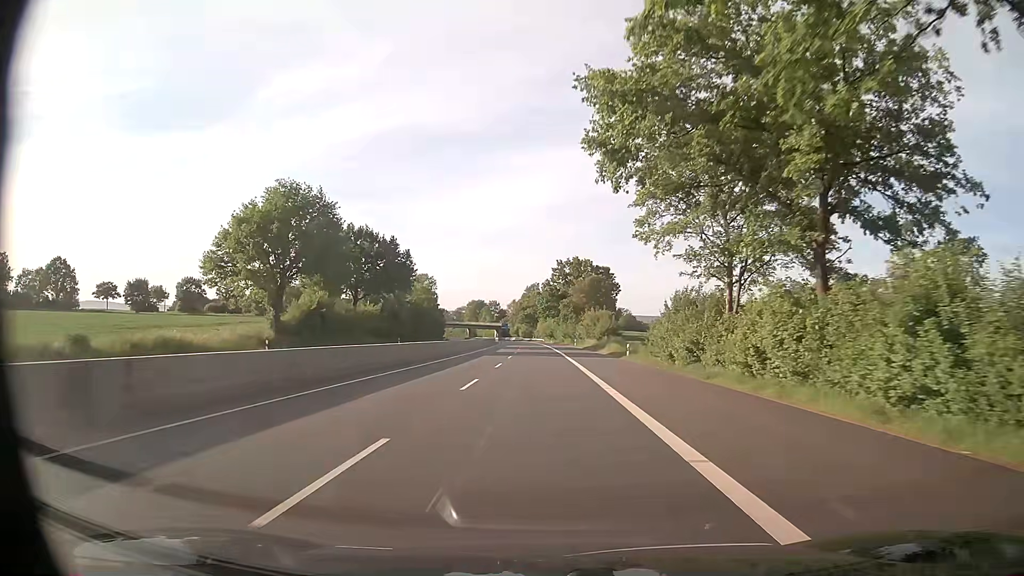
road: trunk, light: Day
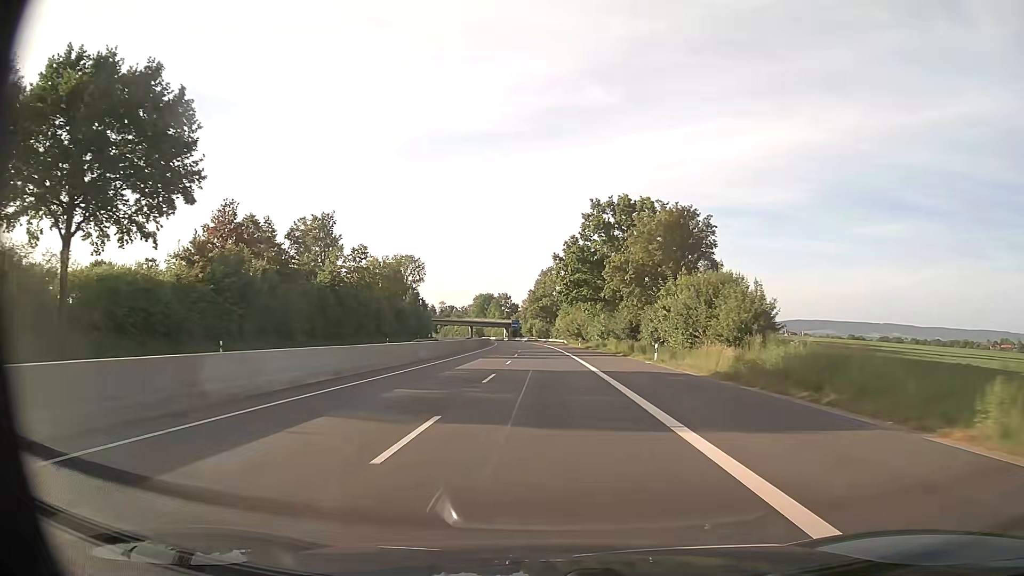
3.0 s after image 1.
(-0.7, +58.6) m; -2°
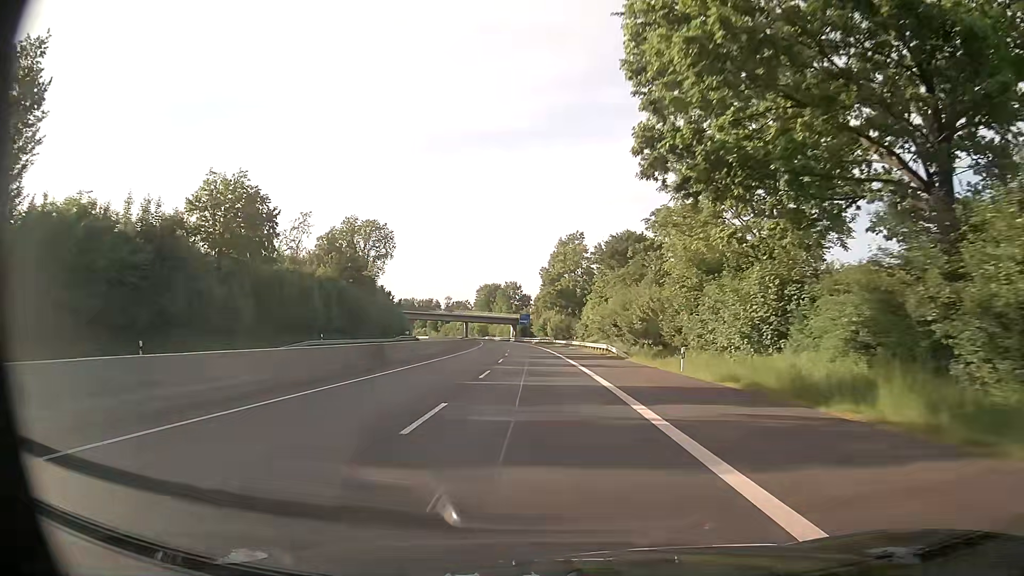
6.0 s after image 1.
(-0.5, +58.9) m; -2°
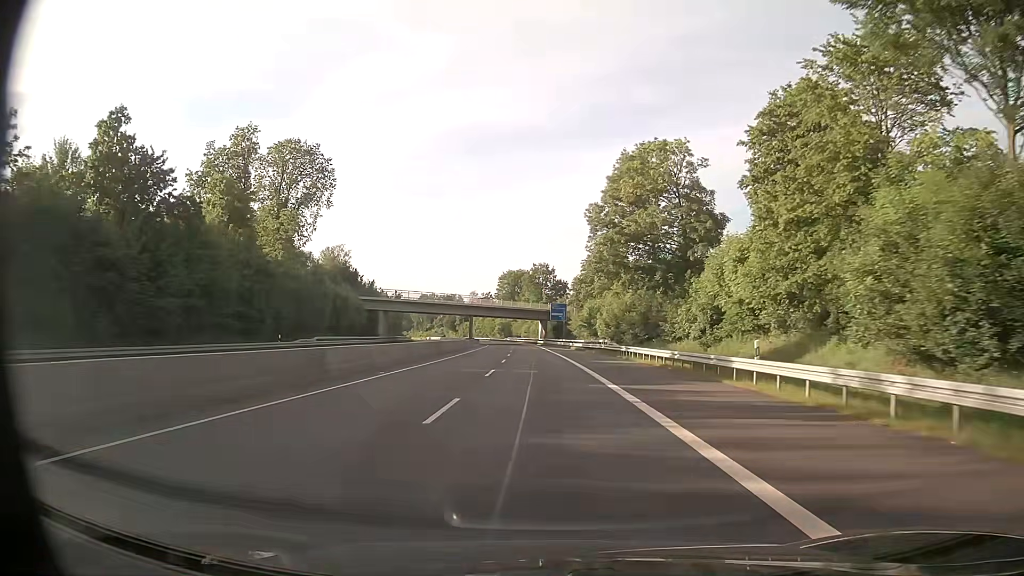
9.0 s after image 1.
(-1.5, +59.8) m; -3°
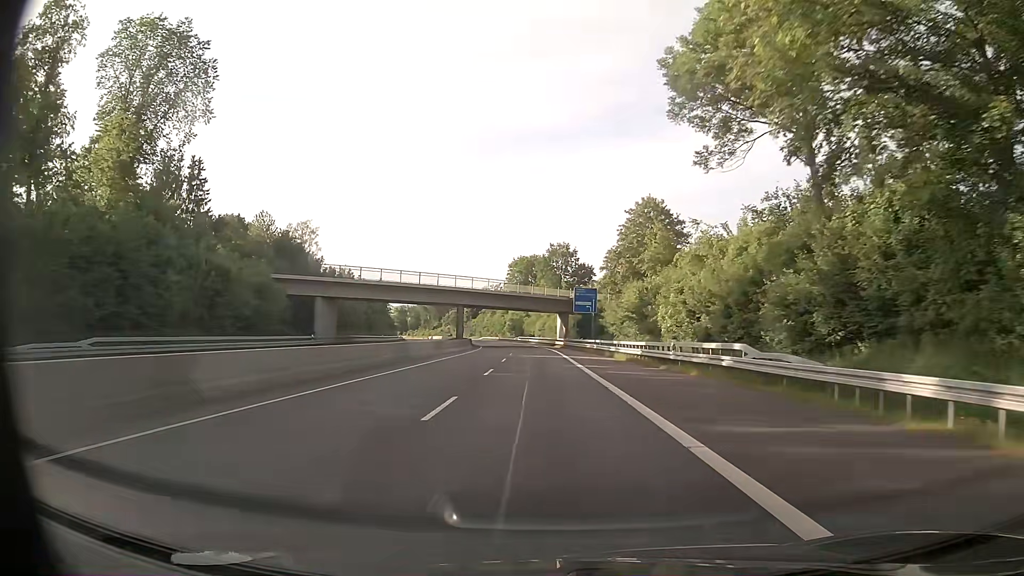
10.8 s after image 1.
(-0.4, +36.3) m; -1°
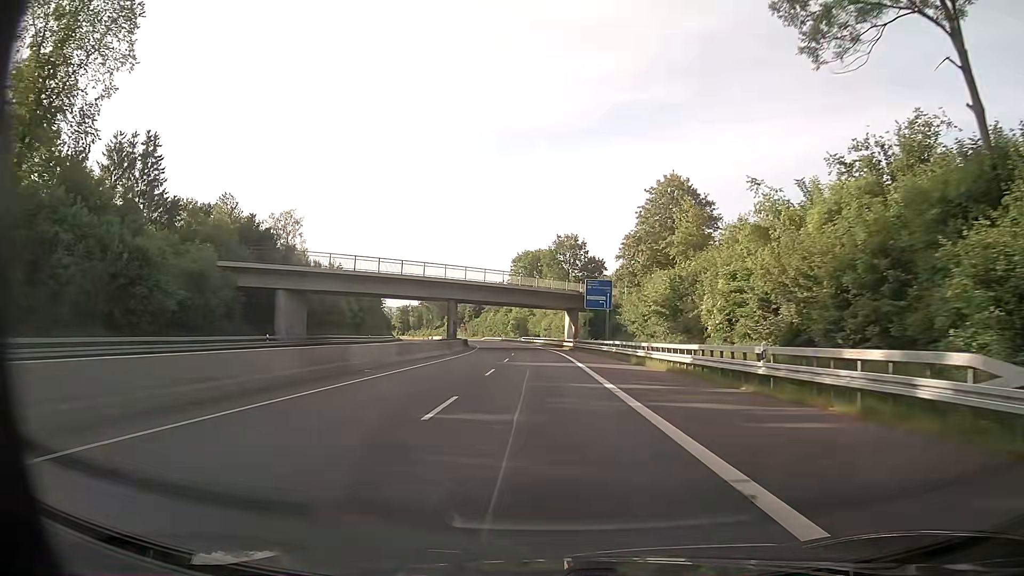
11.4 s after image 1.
(-0.1, +12.1) m; 0°
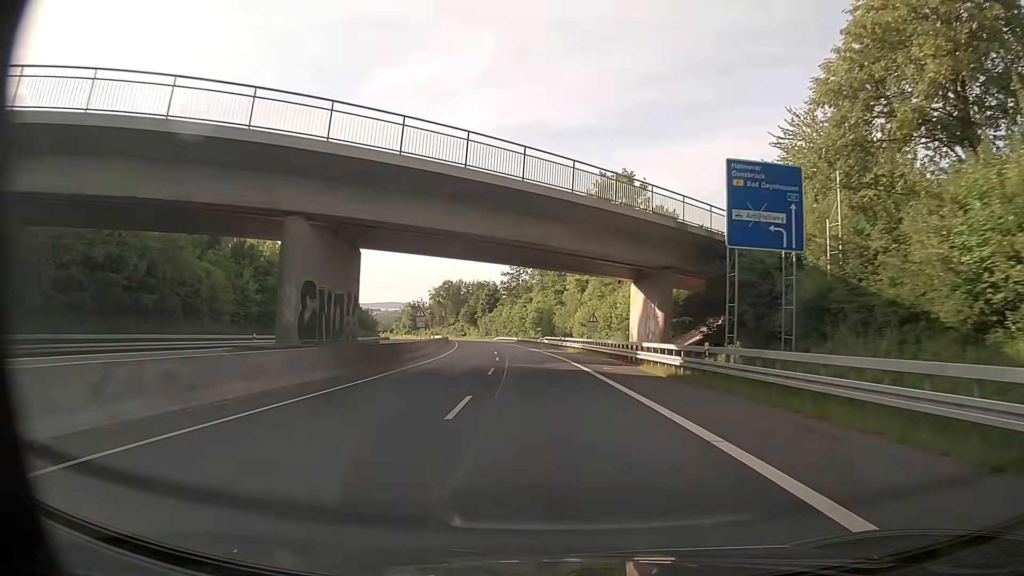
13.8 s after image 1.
(-1.0, +48.7) m; -3°
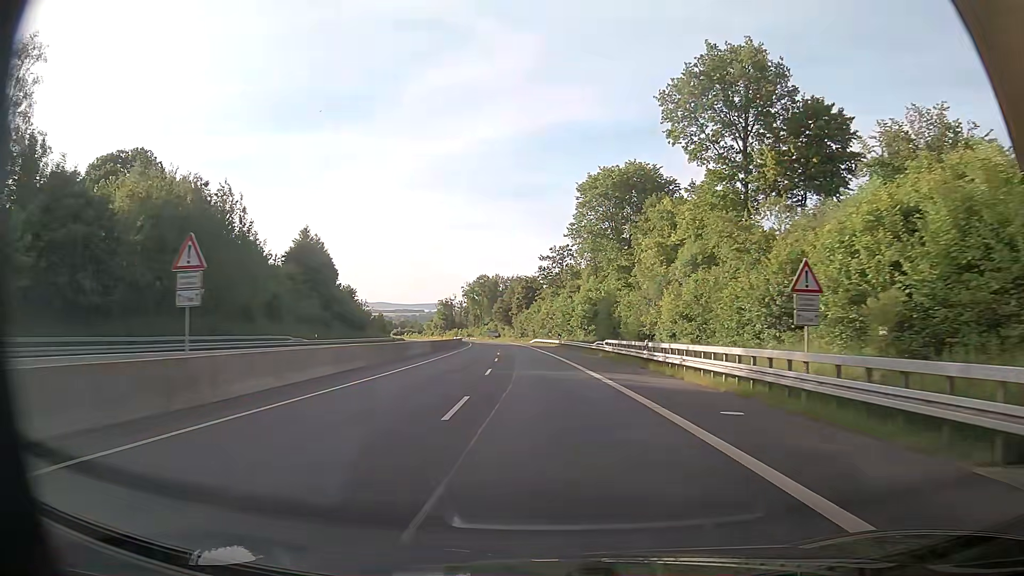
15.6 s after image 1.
(-0.8, +36.7) m; -3°
(0, +10) (-1, +20) (-1, +30) (-2, +40) (-3, +50) (-3, +60) (-4, +70) (-5, +80) (-6, +90) (-8, +100) m
